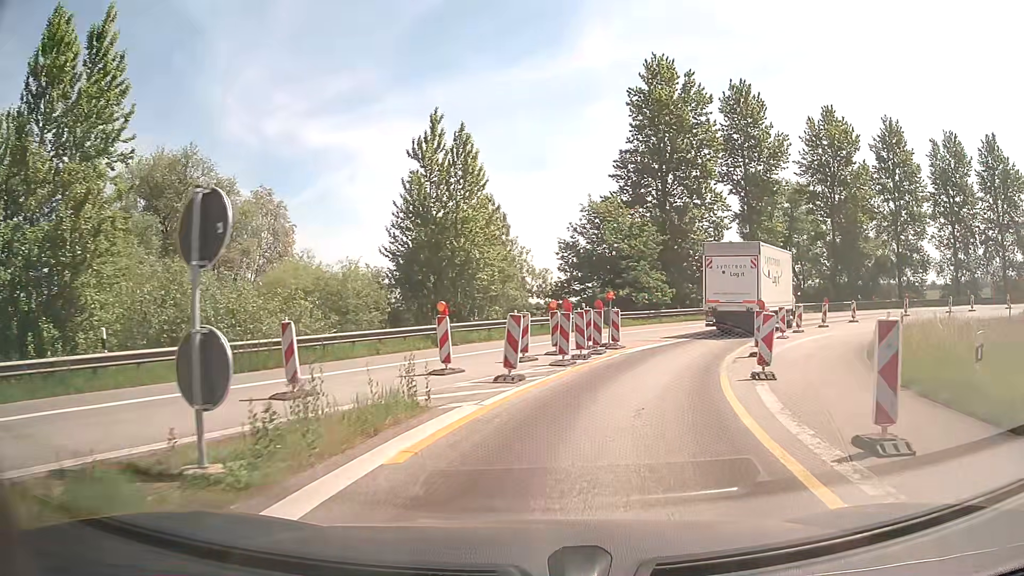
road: motorway_link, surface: asphalt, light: Day
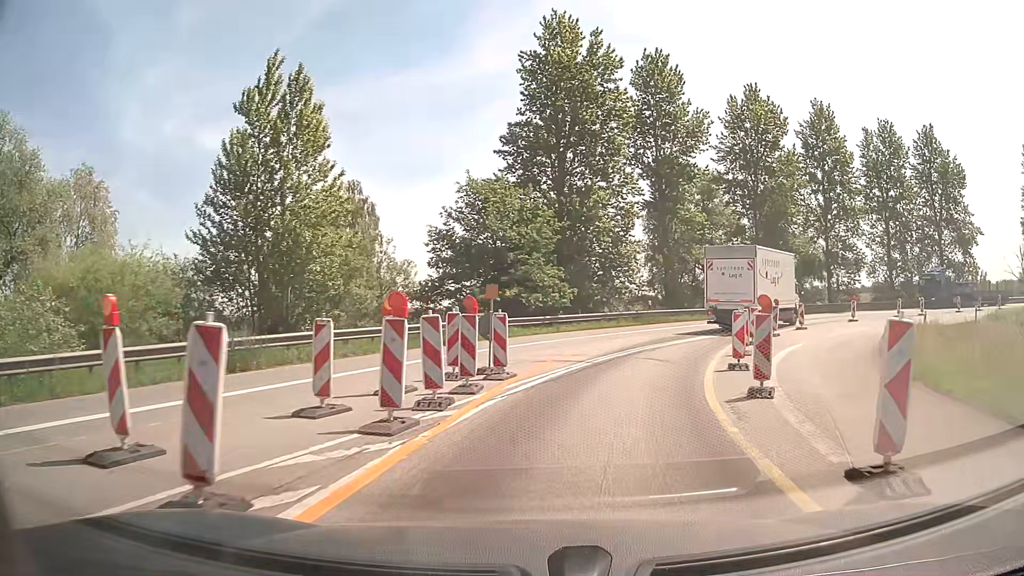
(+0.7, +8.5) m; +9°
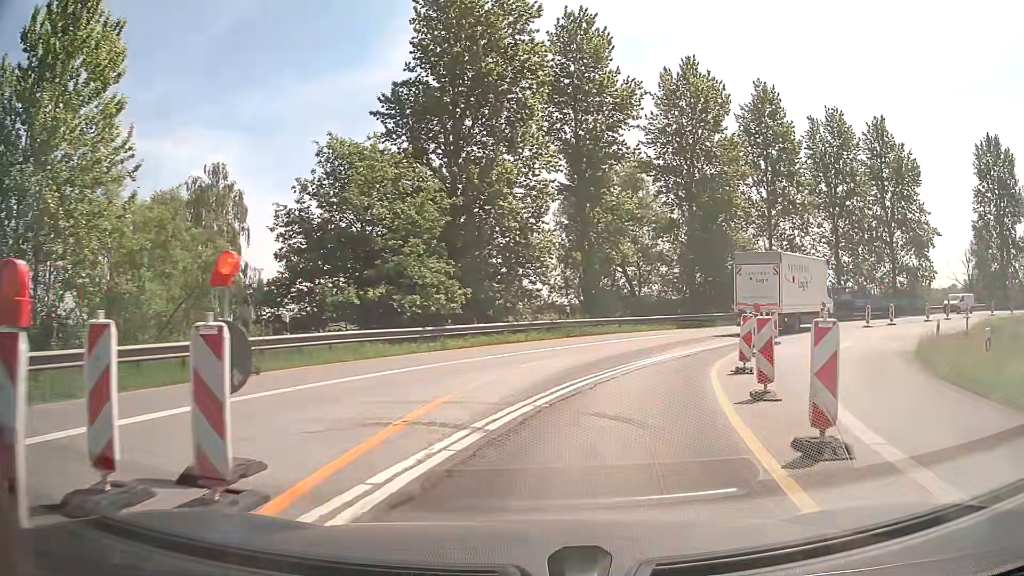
(+0.7, +8.7) m; +9°
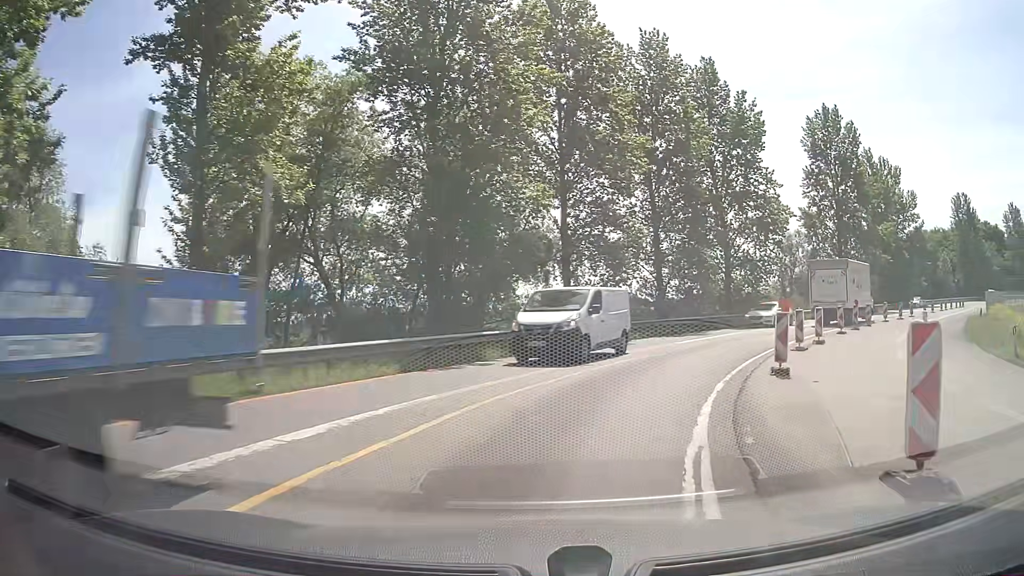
(+3.8, +21.4) m; +22°
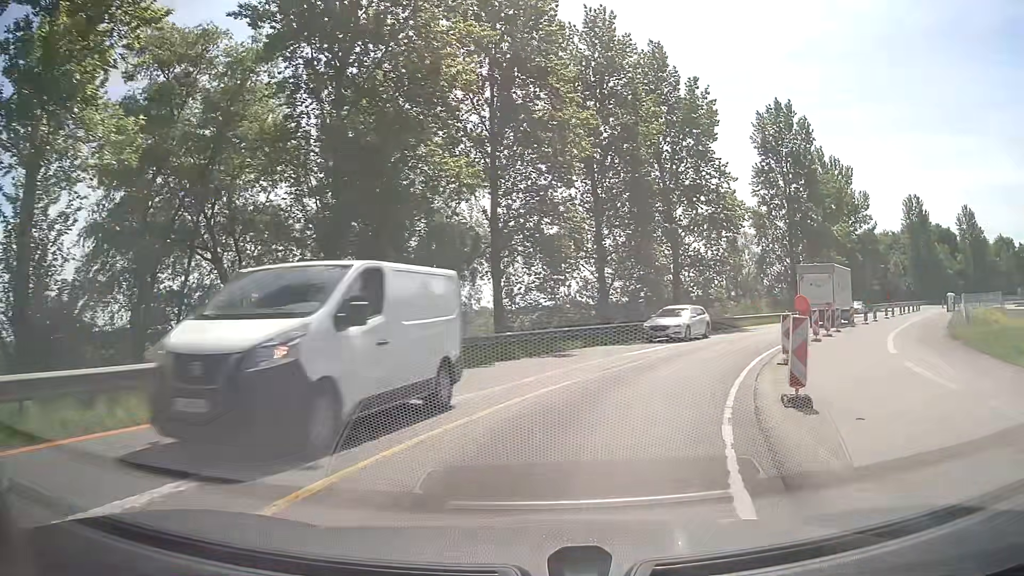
(+0.2, +4.4) m; +5°
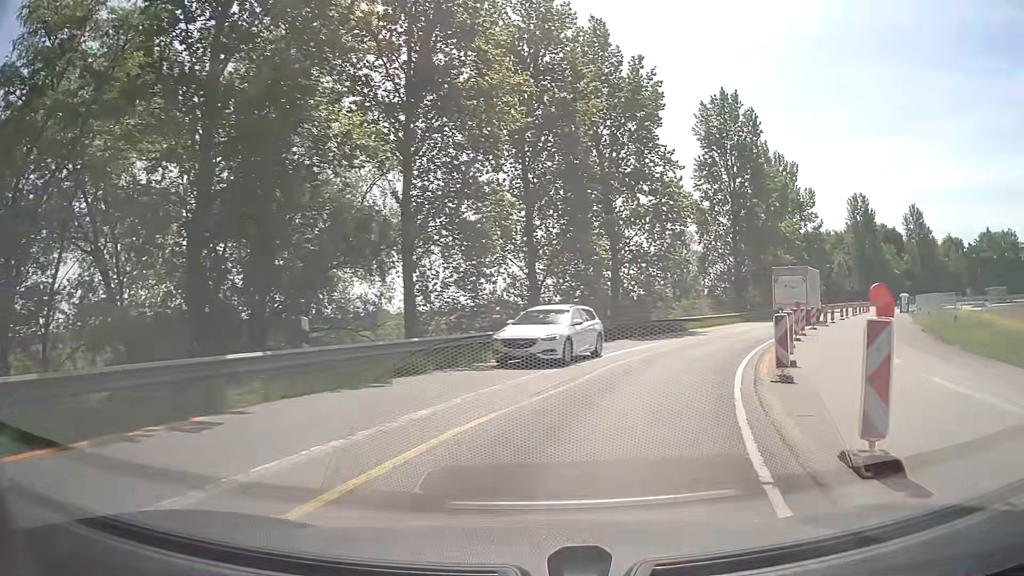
(+0.2, +4.4) m; +6°
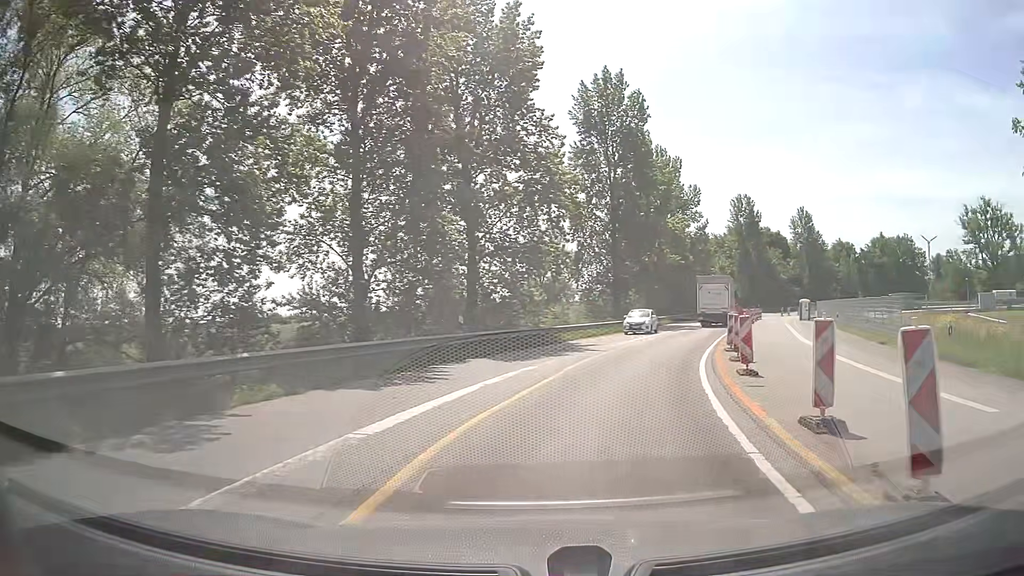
(+0.9, +8.8) m; +11°
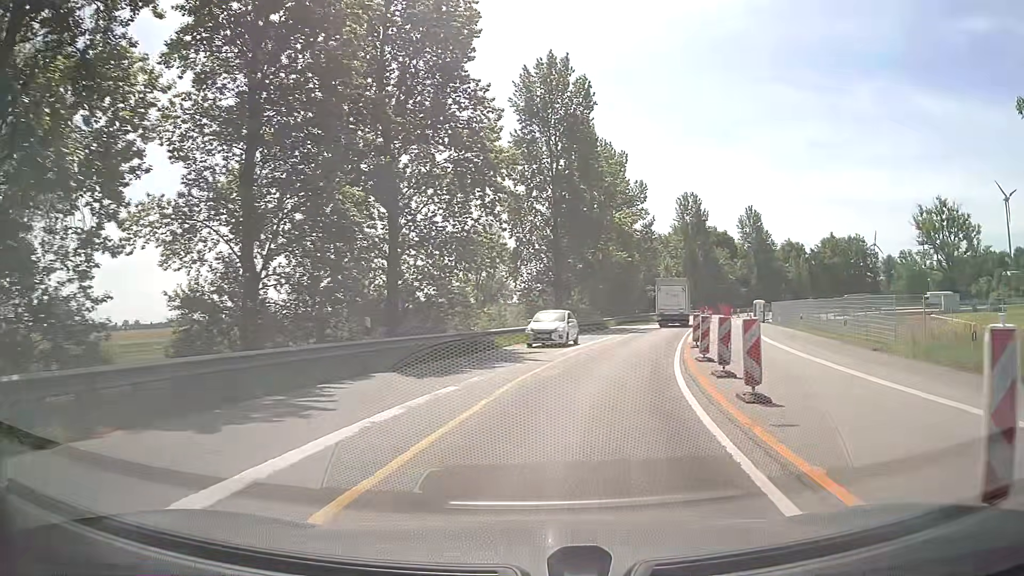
(+0.2, +4.5) m; +6°
(+1, +10) (+2, +20) (+5, +30) (+7, +39) (+10, +49) (+13, +58) (+15, +68) (+18, +78) (+22, +87) (+27, +96) m
